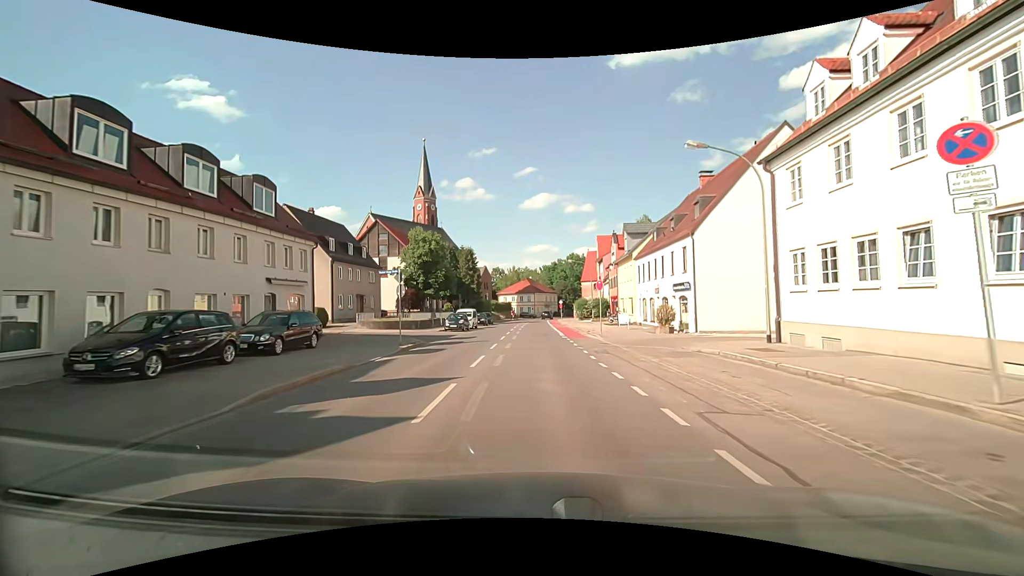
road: secondary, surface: asphalt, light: Day
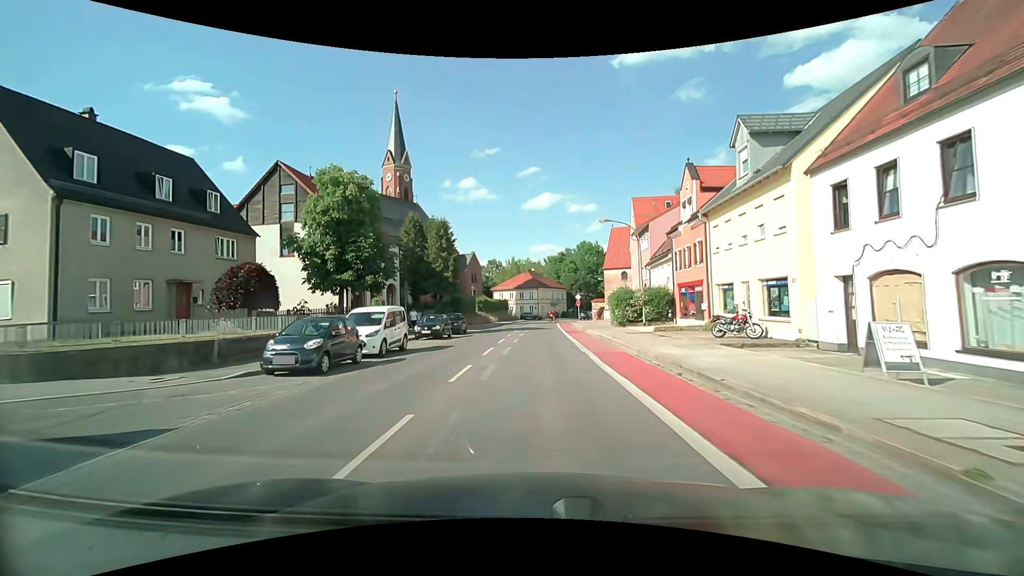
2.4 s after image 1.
(-0.1, +27.0) m; 0°
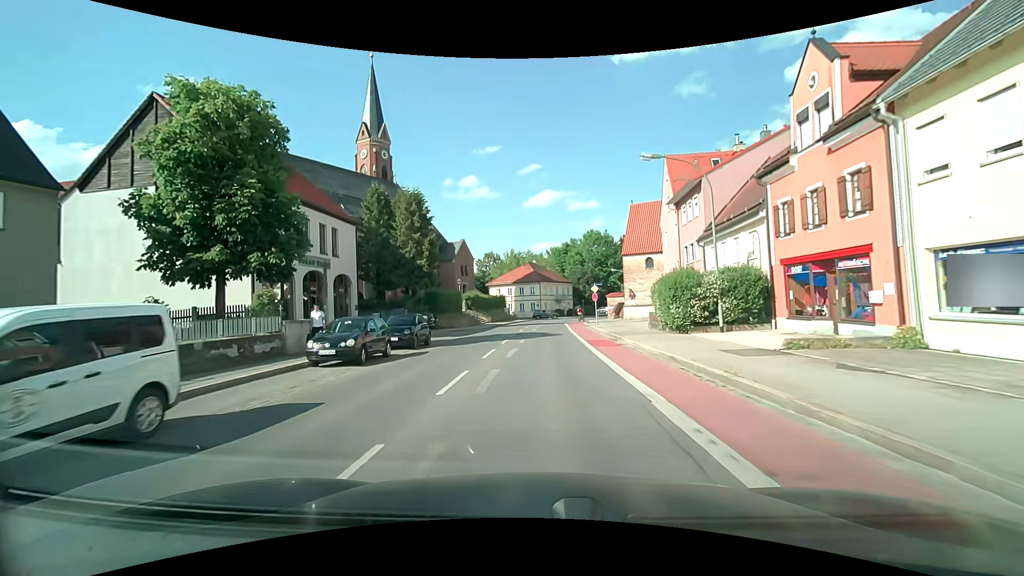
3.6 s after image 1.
(+0.1, +13.5) m; 0°
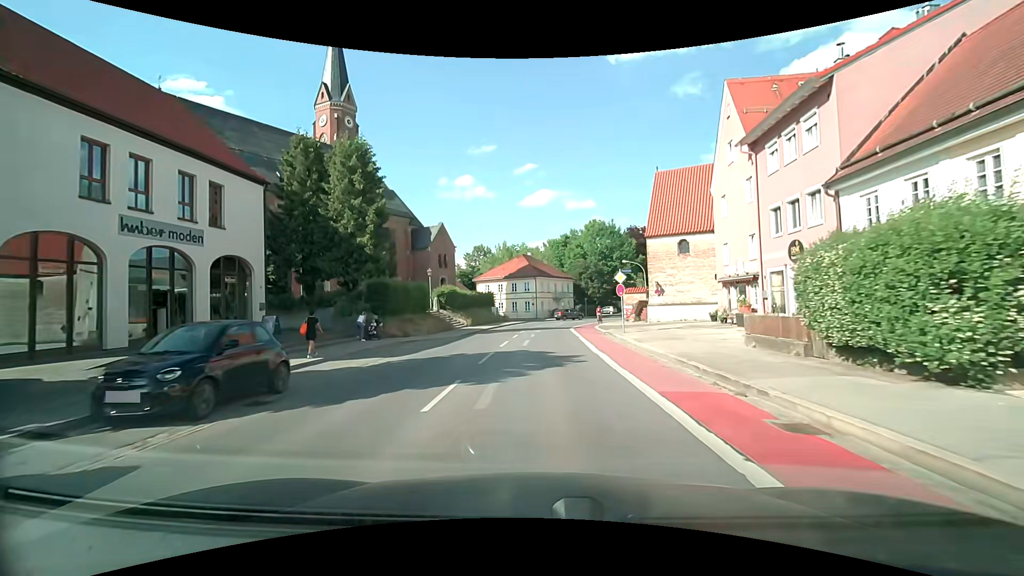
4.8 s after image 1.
(-0.1, +13.5) m; 0°
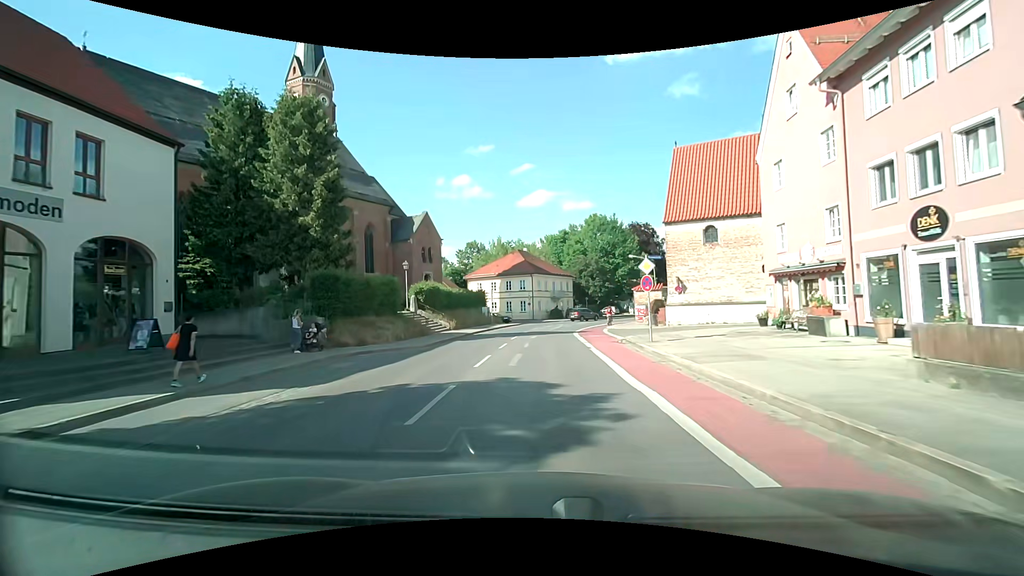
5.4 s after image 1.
(0.0, +6.7) m; 0°
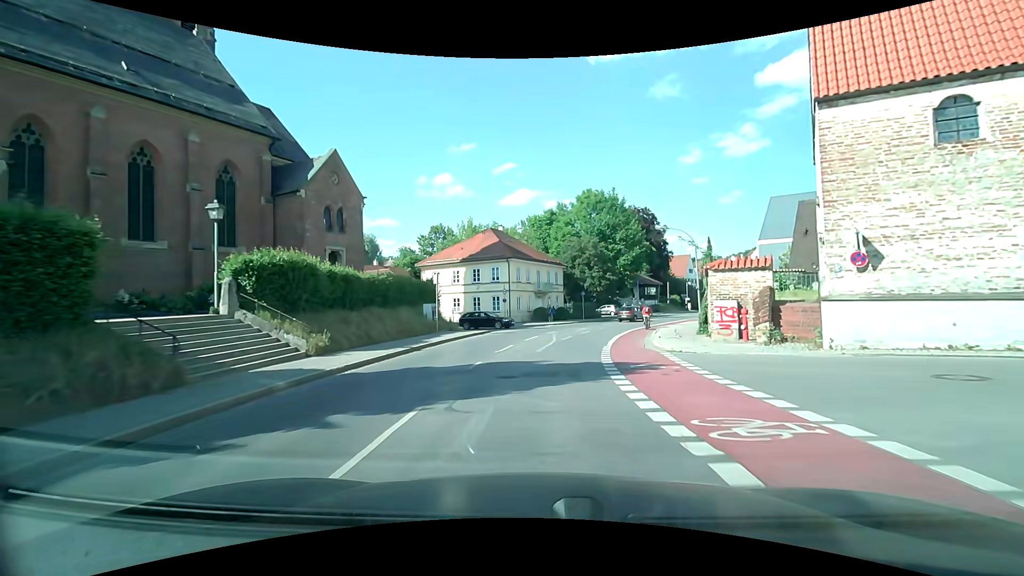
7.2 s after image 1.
(+0.2, +19.8) m; +2°
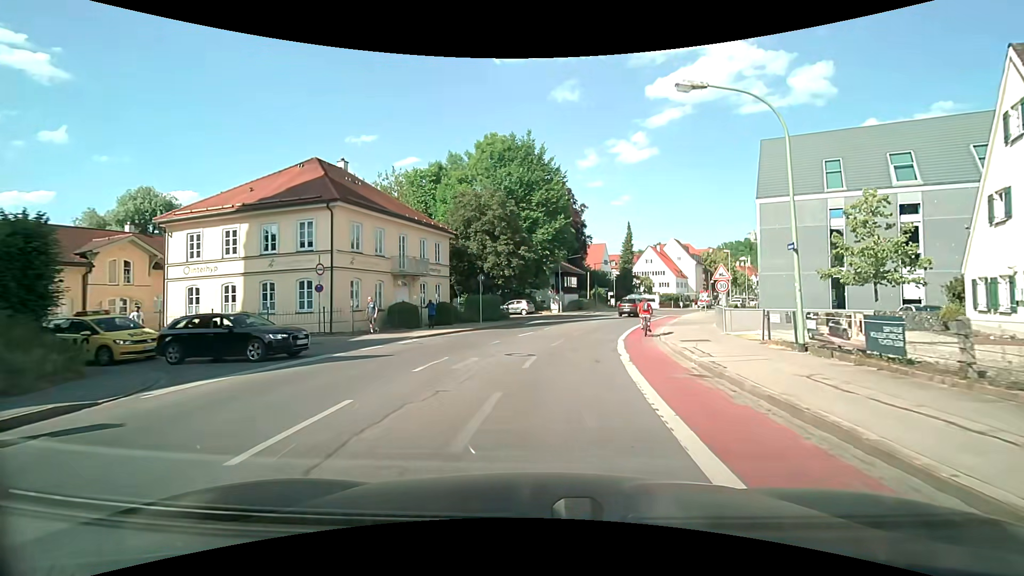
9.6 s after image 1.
(+1.9, +24.1) m; +11°
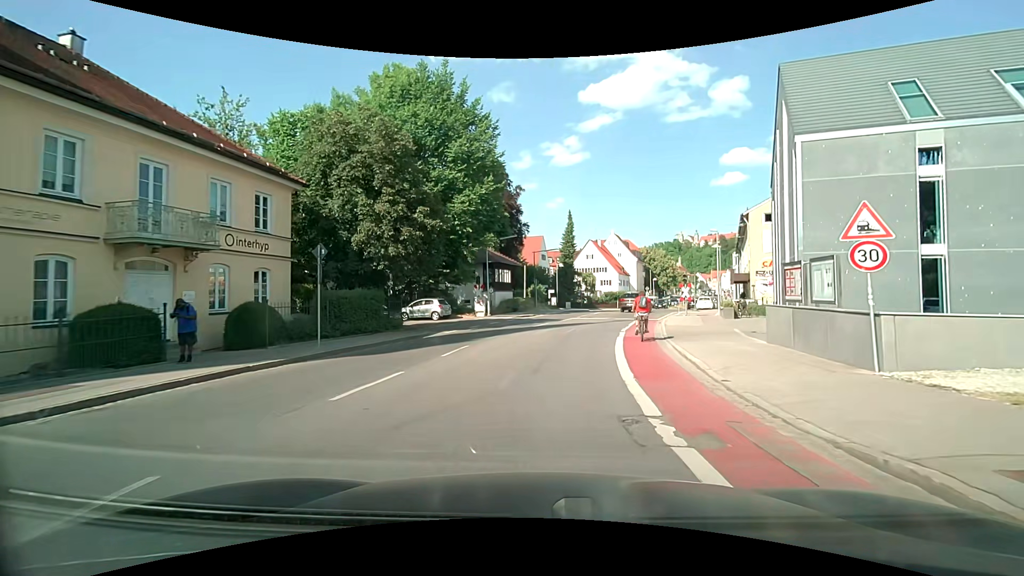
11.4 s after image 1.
(+0.9, +14.7) m; +9°
(0, +10) (+1, +20) (+3, +30) (+6, +39) (+9, +49) (+12, +58) (+15, +68) (+19, +77) (+22, +87) (+25, +96) m
